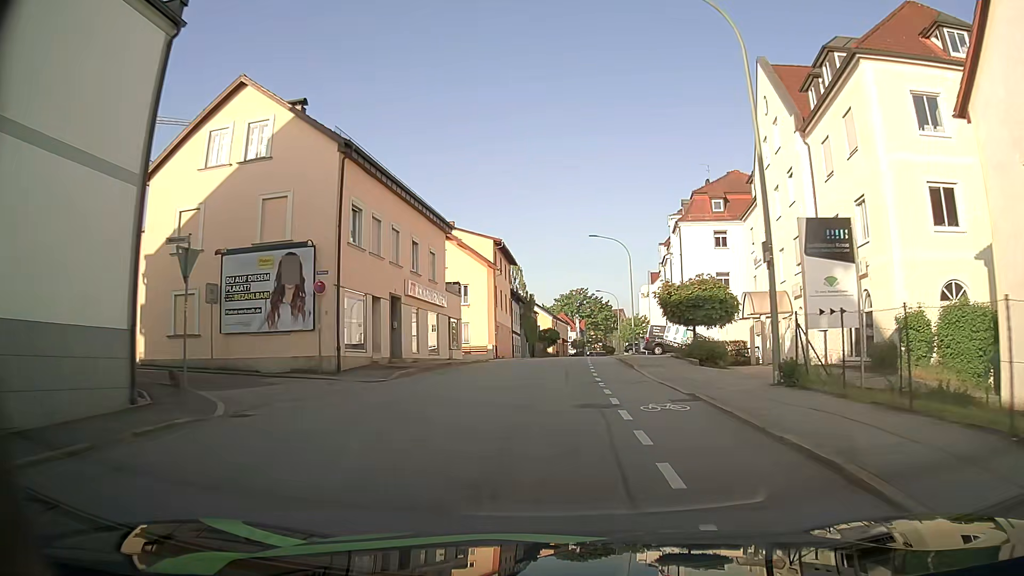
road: tertiary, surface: asphalt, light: Day
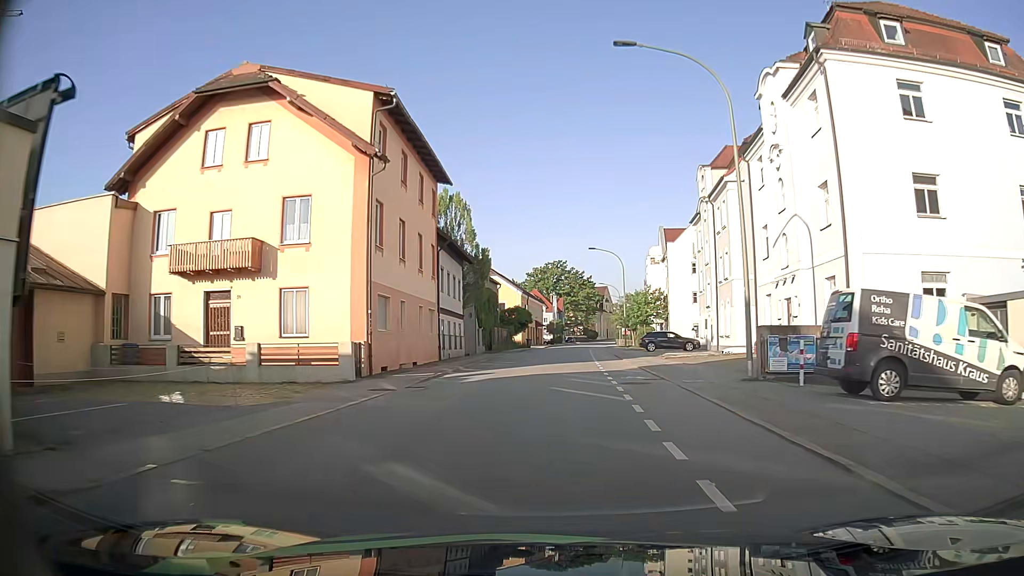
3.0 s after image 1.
(+0.7, +32.9) m; +2°
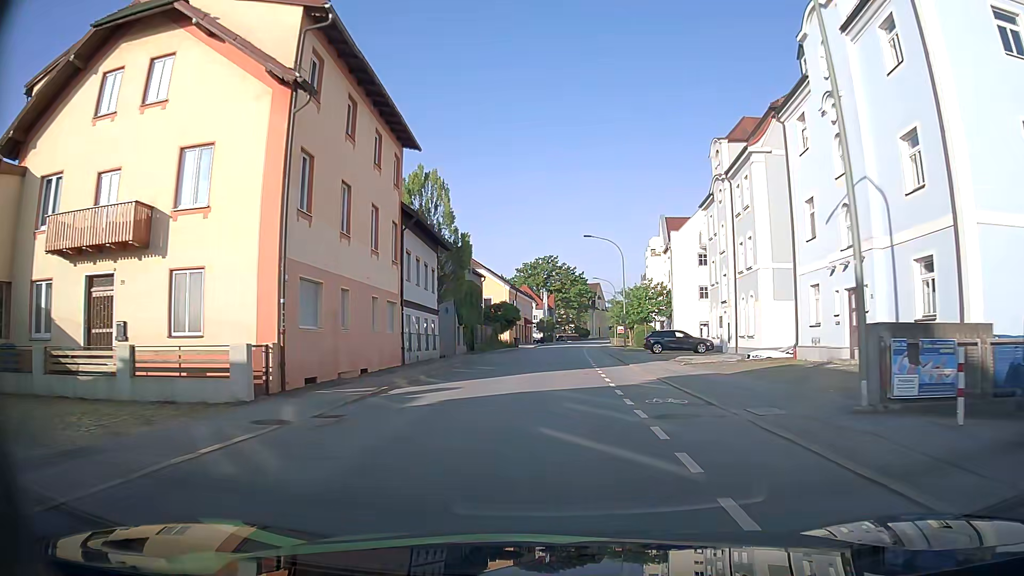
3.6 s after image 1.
(0.0, +6.7) m; 0°
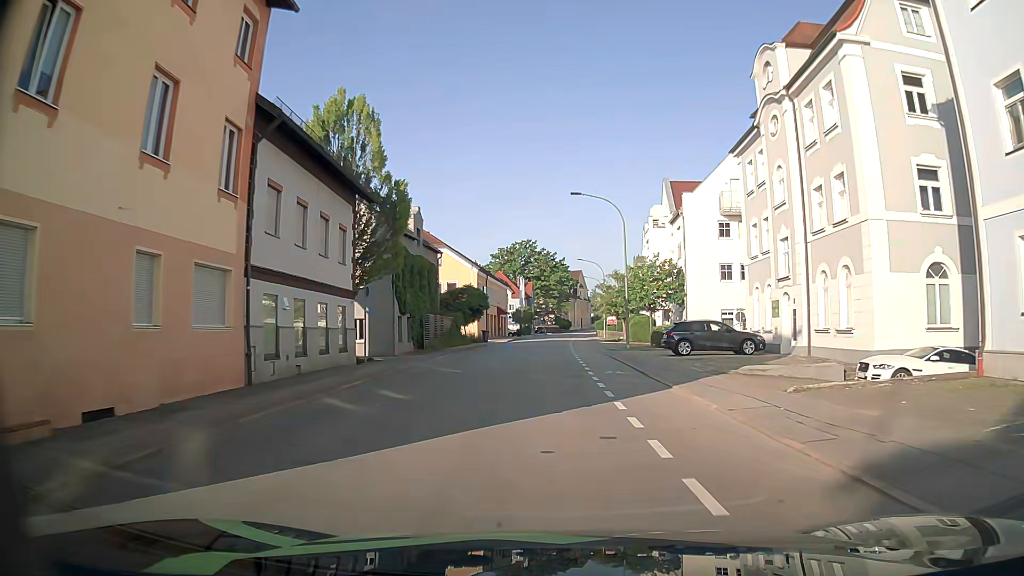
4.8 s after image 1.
(+0.3, +13.7) m; +2°
(0, +10) (0, +20) (0, +30) (+1, +40) (+1, +50) (+1, +60) (+2, +70) (+2, +80) (+3, +90) (+3, +100) m
